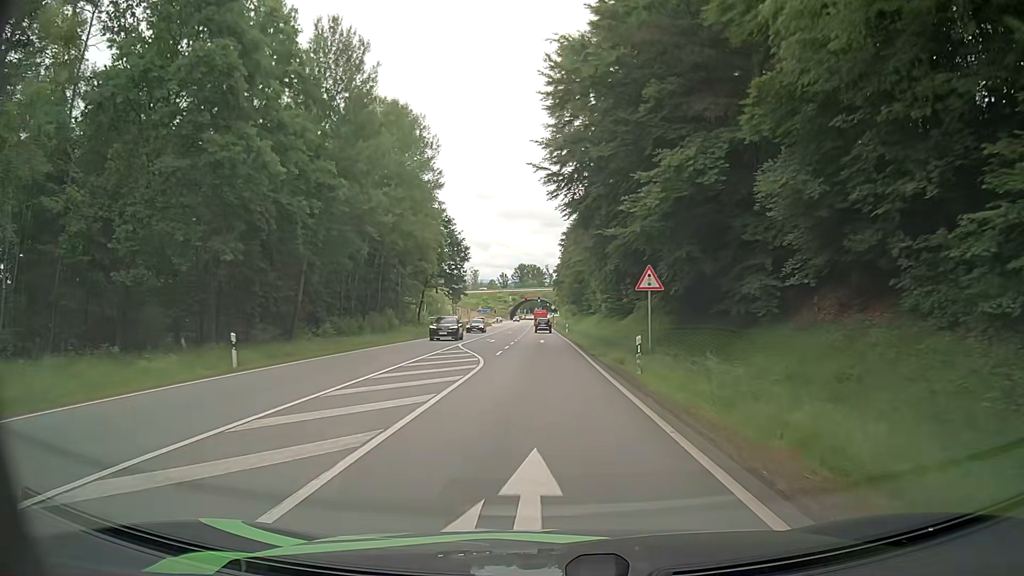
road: secondary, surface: asphalt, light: Day
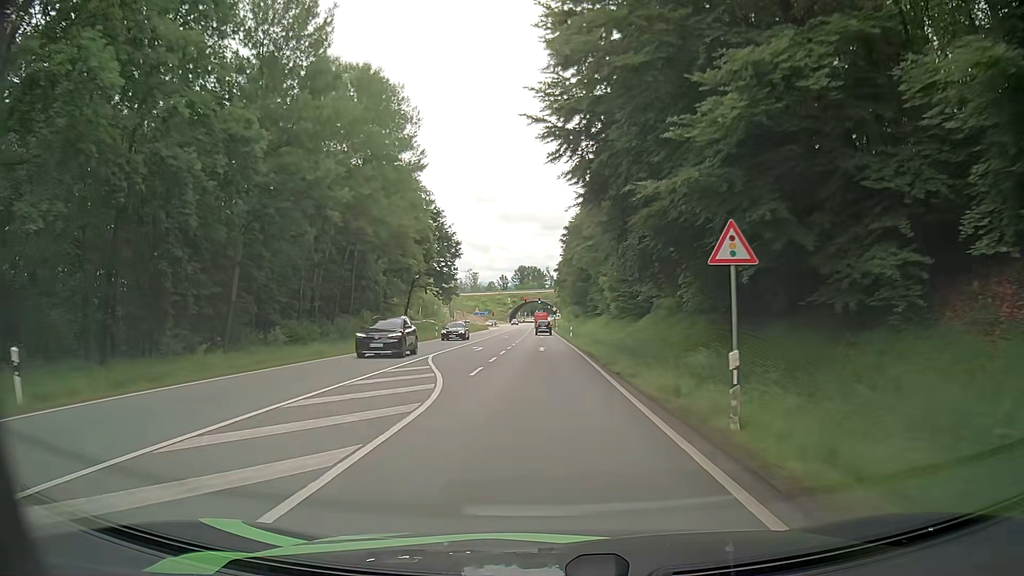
(+0.1, +9.3) m; 0°
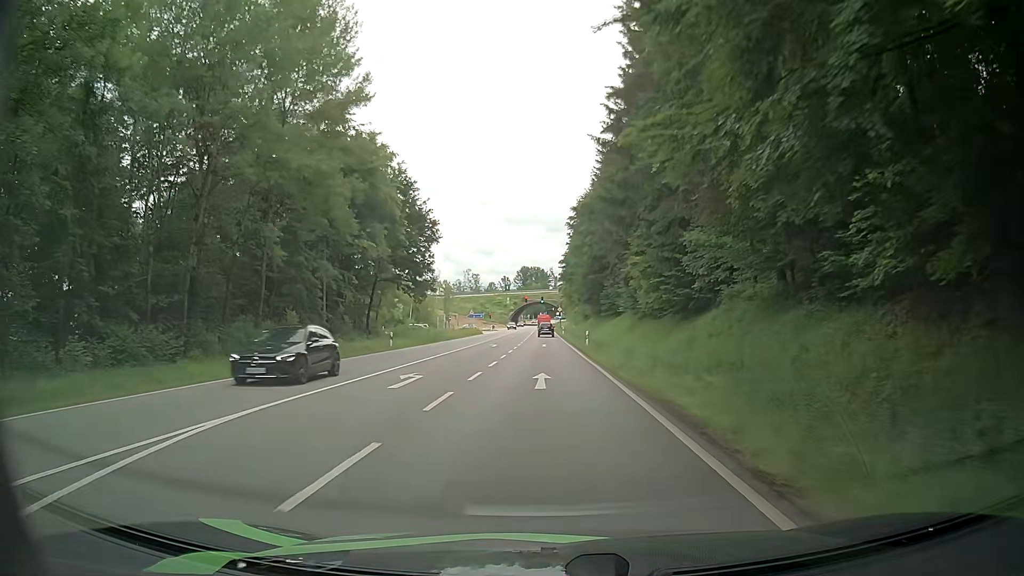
(+0.2, +18.8) m; +1°
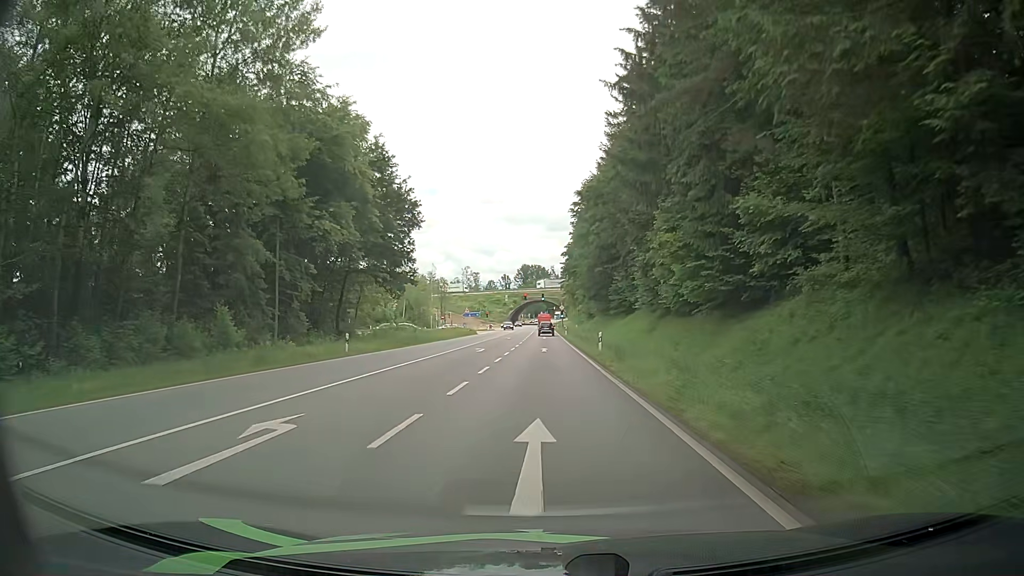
(0.0, +9.5) m; 0°
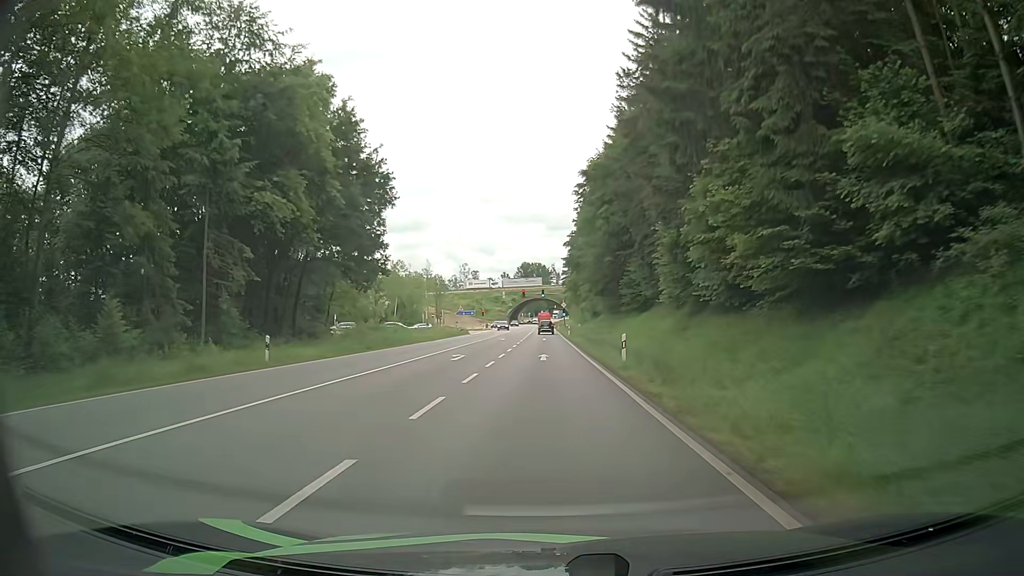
(0.0, +9.6) m; 0°
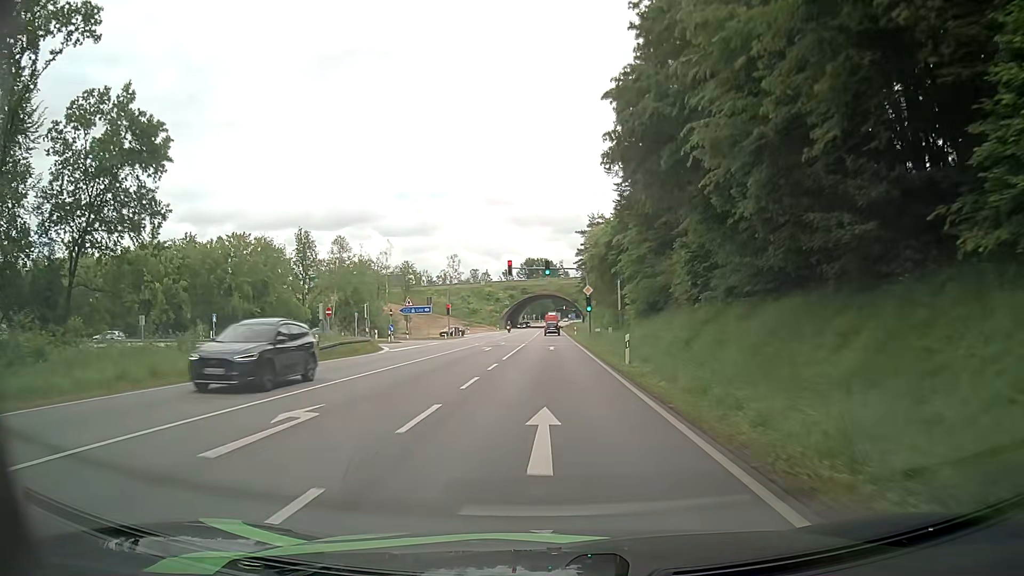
(-0.1, +49.2) m; -1°
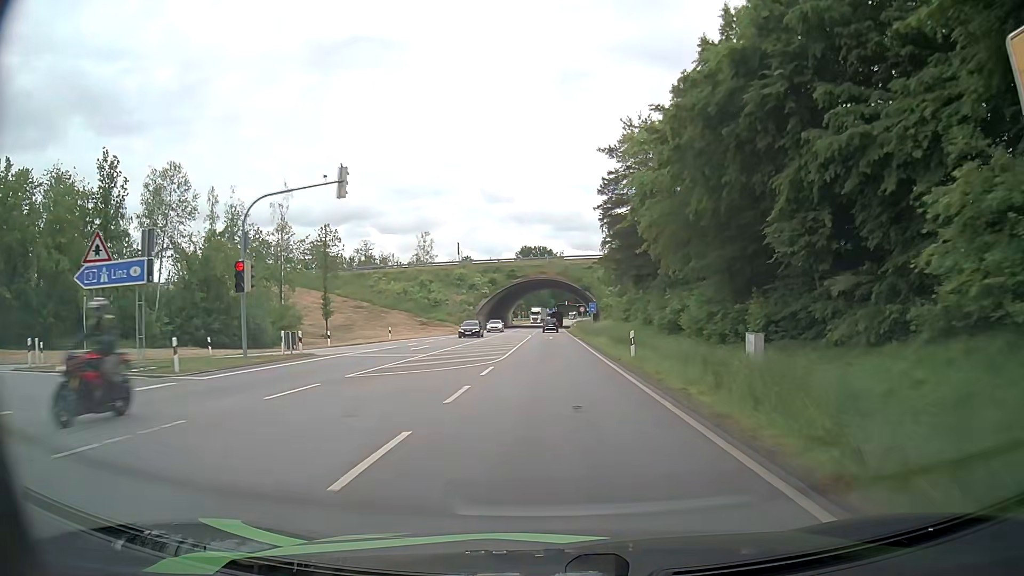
(0.0, +50.4) m; 0°
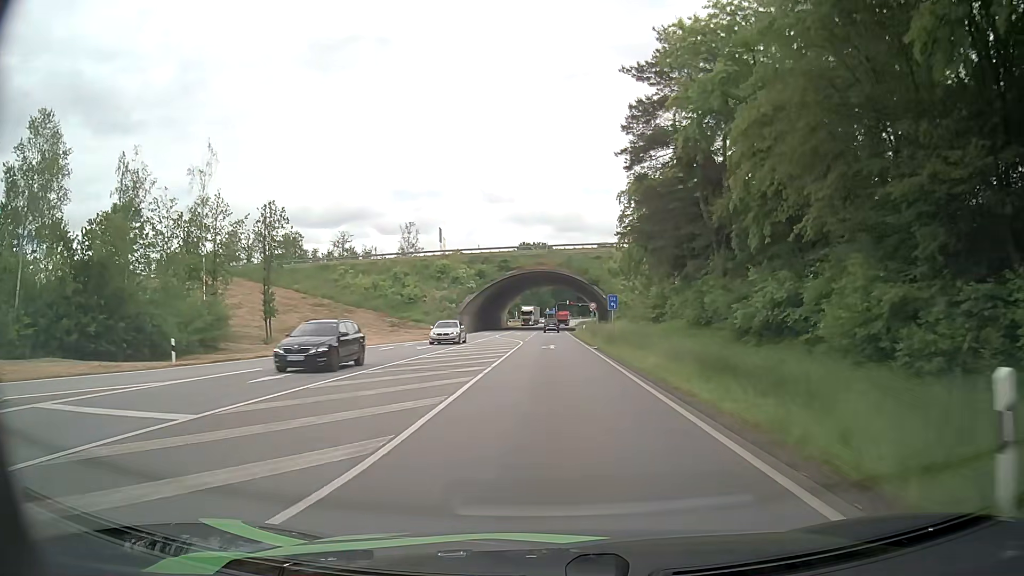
(+0.1, +18.9) m; 0°
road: primary
(0, +10) (0, +20) (0, +30) (0, +40) (0, +50) (0, +60) (0, +70) (0, +80) (+1, +90) (+1, +100) m
